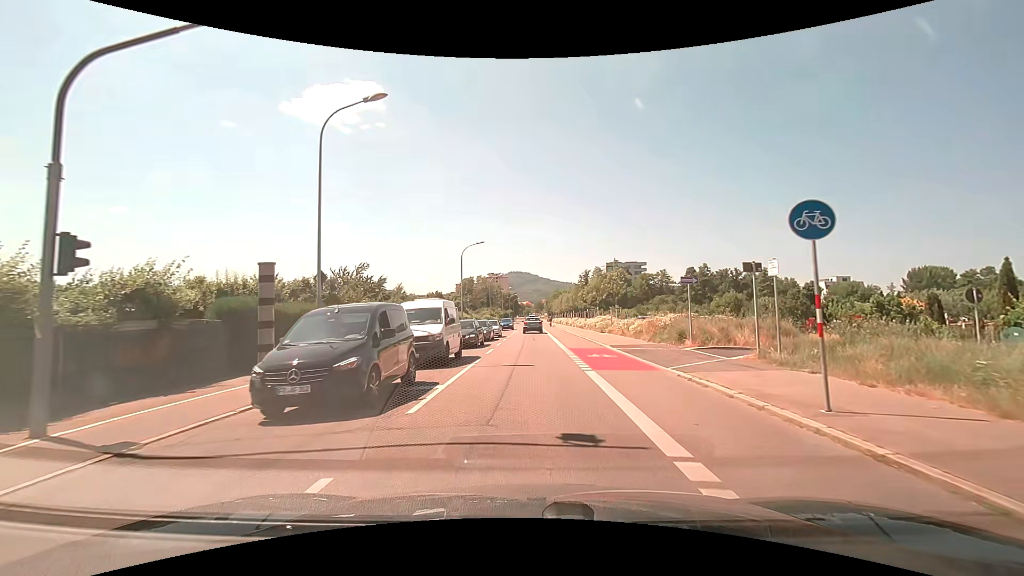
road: secondary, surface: asphalt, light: Day
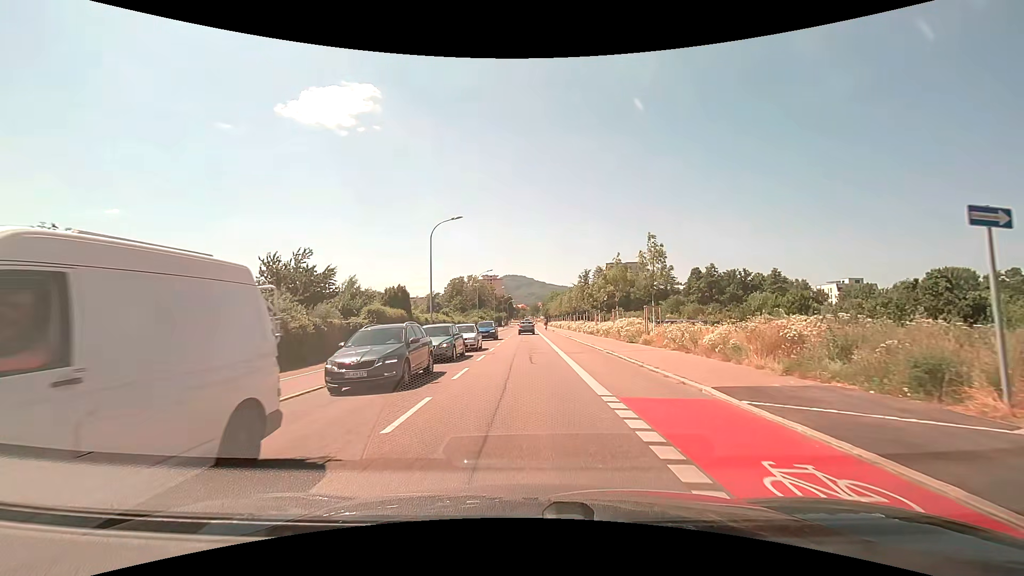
(-0.1, +13.8) m; 0°
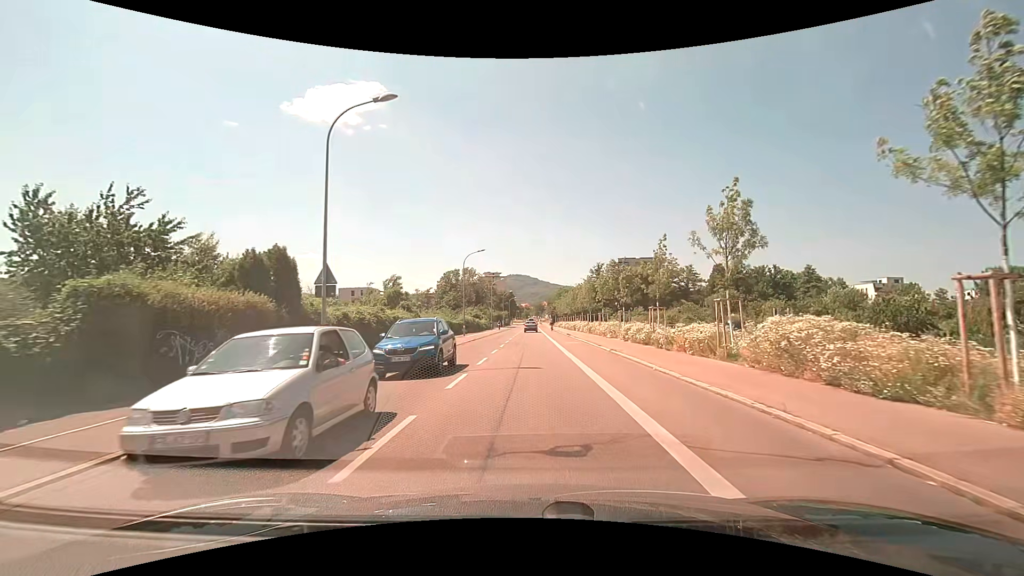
(-0.1, +20.2) m; 0°
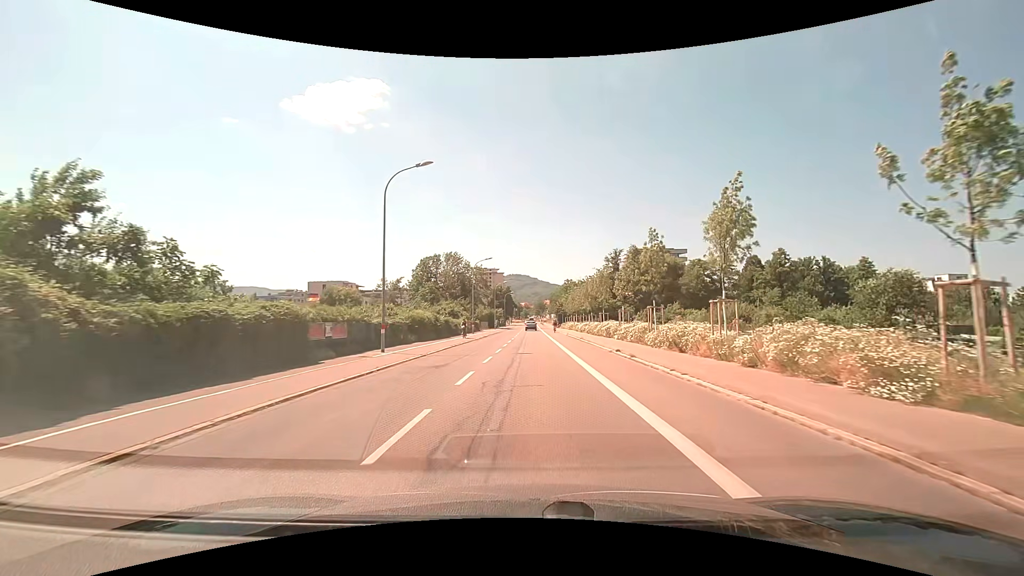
(+0.1, +29.7) m; 0°
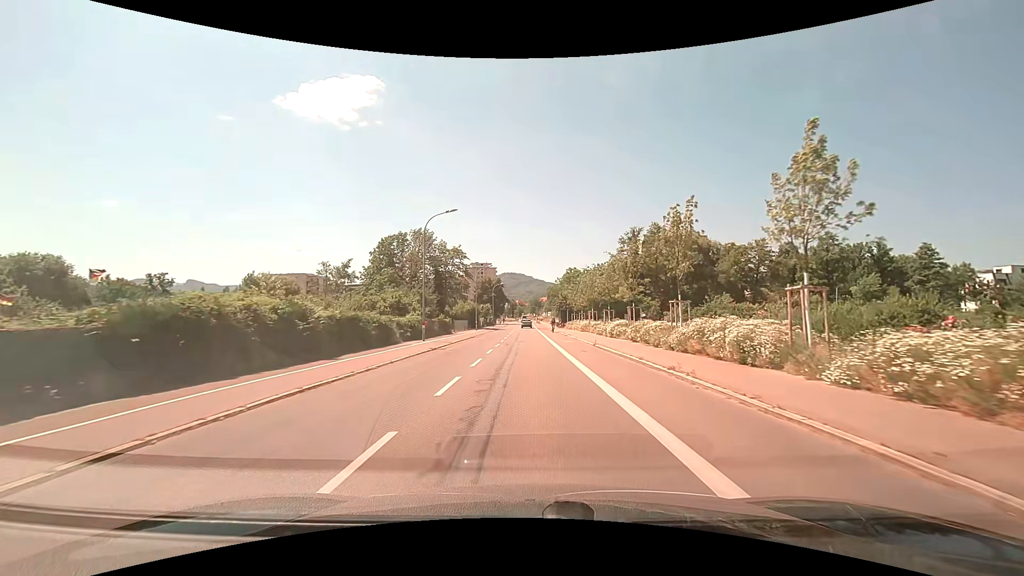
(+0.2, +25.8) m; 0°
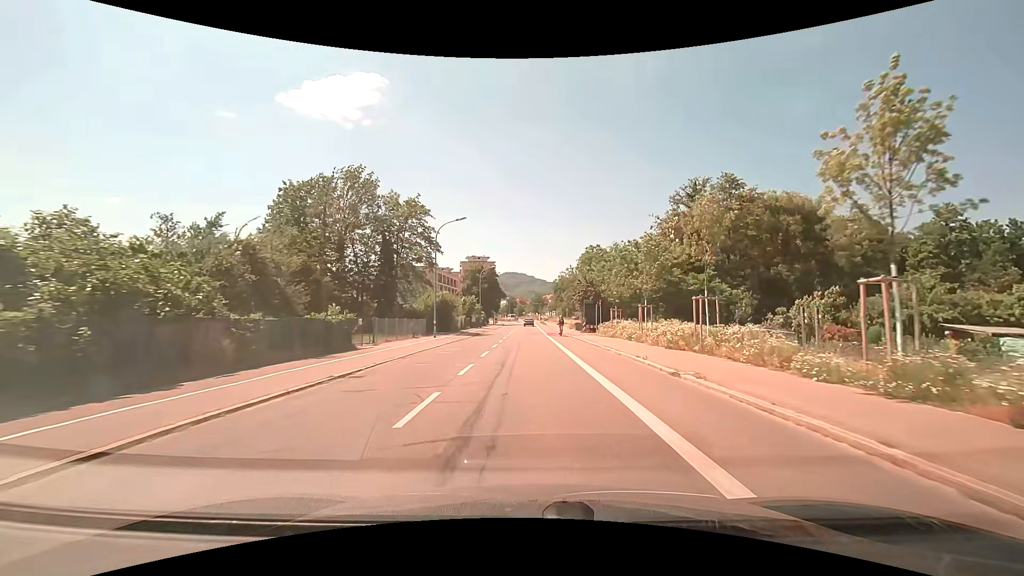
(+0.1, +33.0) m; 0°
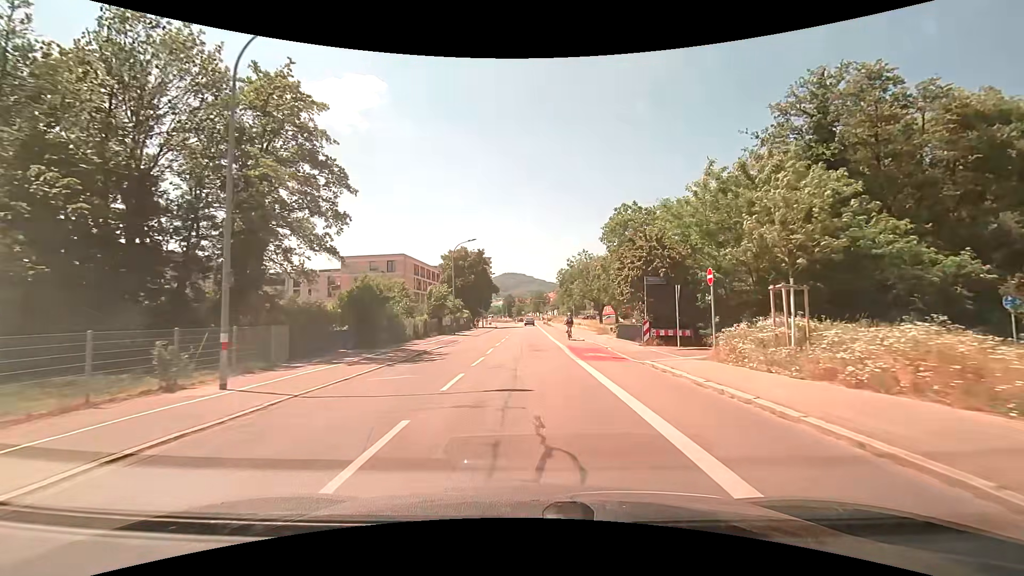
(0.0, +26.5) m; 0°
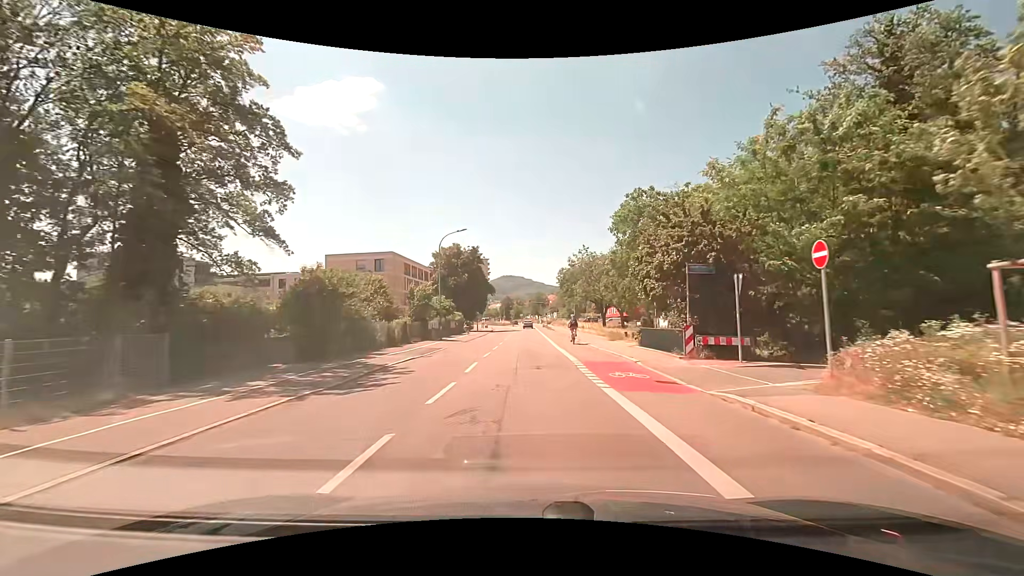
(0.0, +6.6) m; 0°
